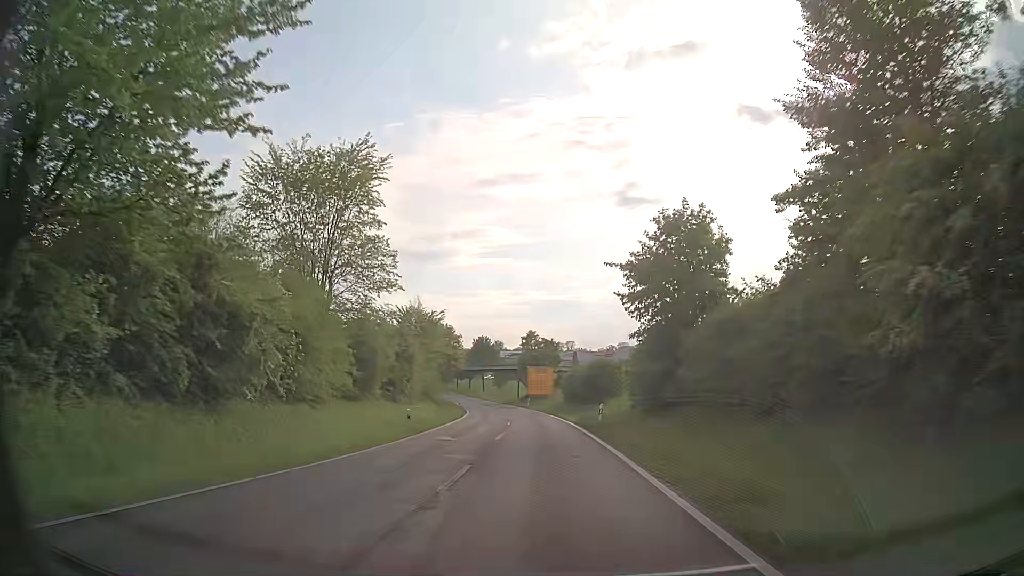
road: residential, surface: asphalt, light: Day
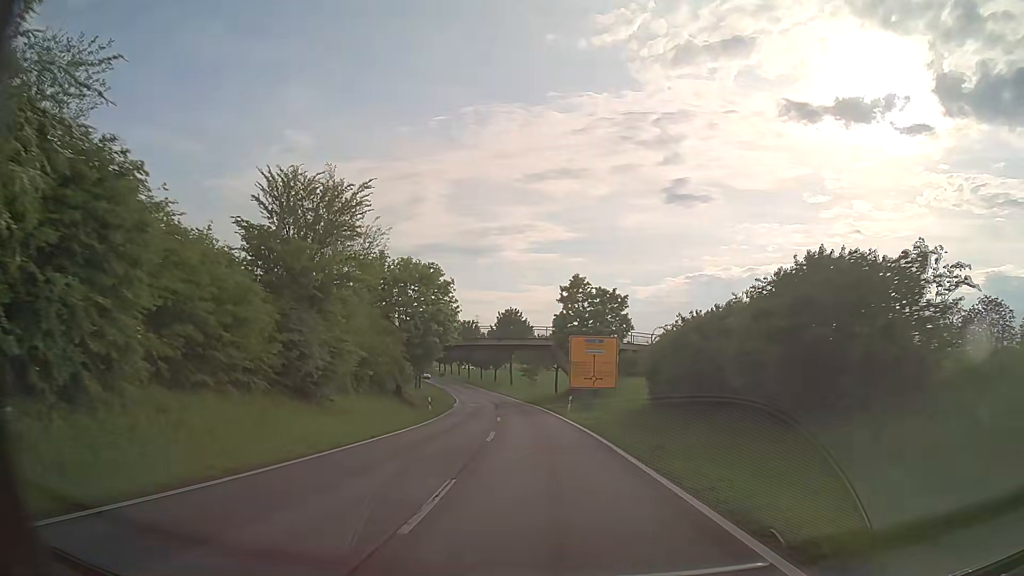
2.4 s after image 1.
(-1.2, +39.3) m; -4°
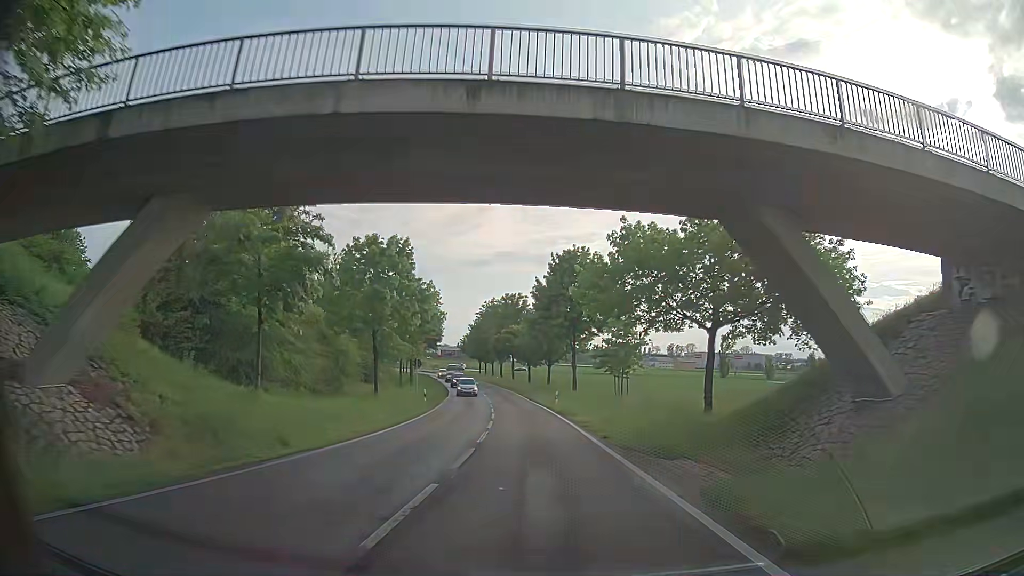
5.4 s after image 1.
(-2.4, +48.6) m; -6°
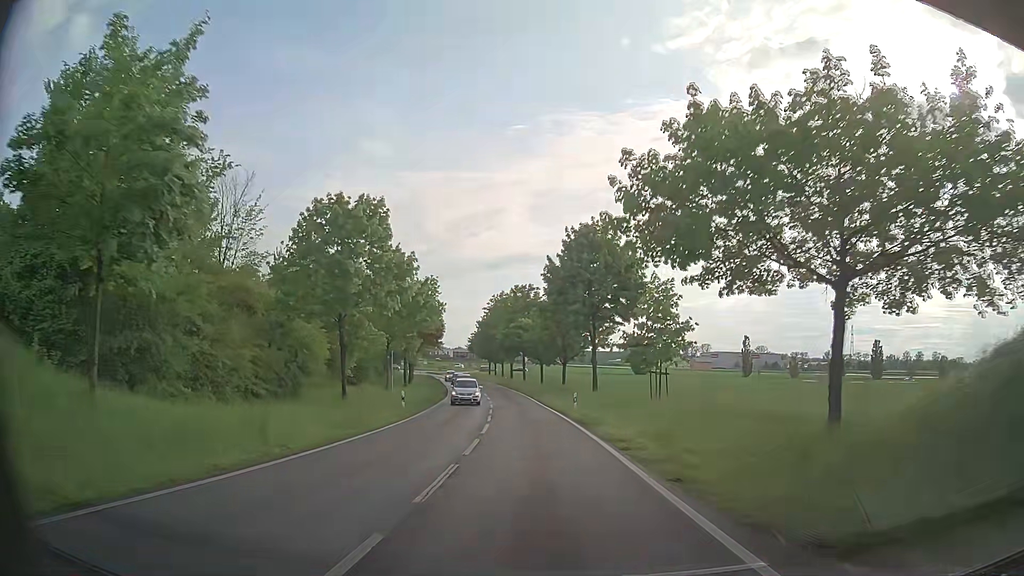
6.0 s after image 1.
(0.0, +9.4) m; 0°
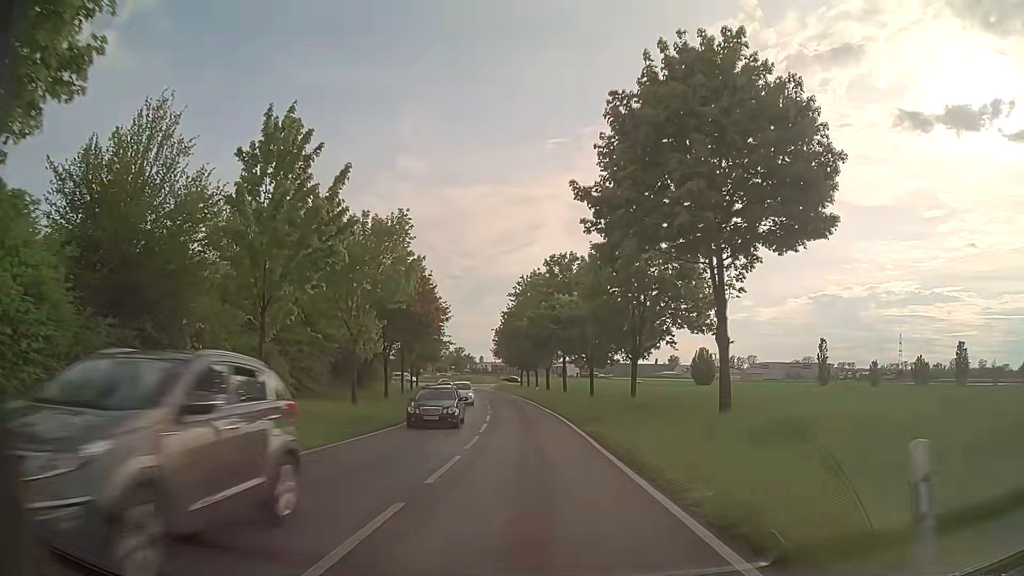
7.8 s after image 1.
(-1.3, +27.1) m; -5°
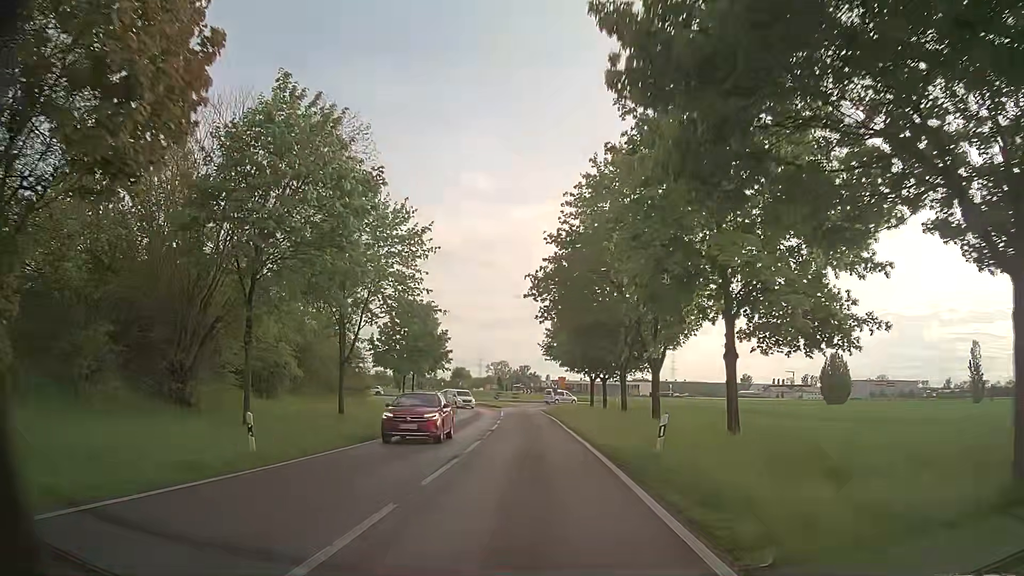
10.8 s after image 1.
(-2.0, +40.8) m; -6°
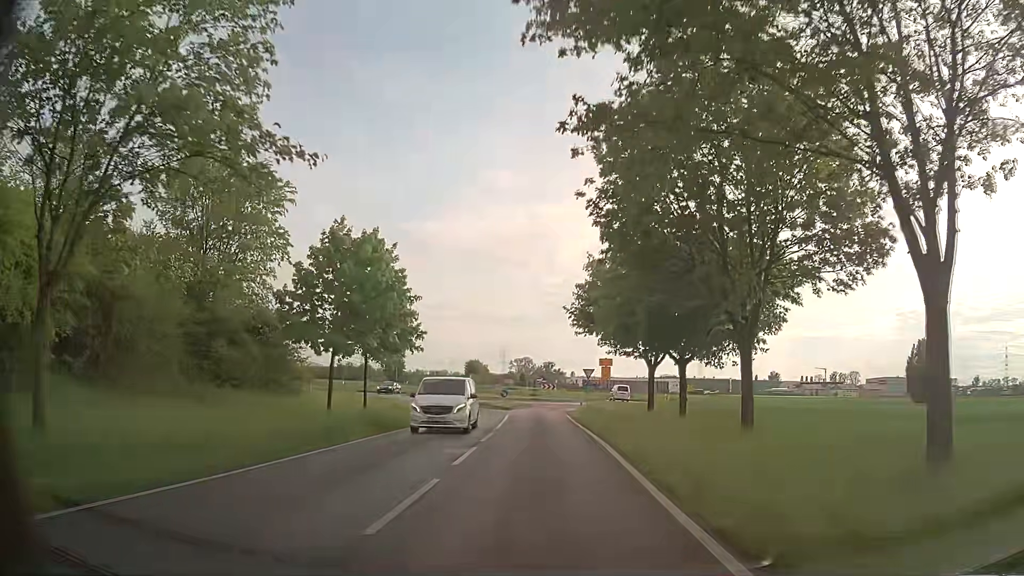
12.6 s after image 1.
(-0.4, +21.7) m; -2°
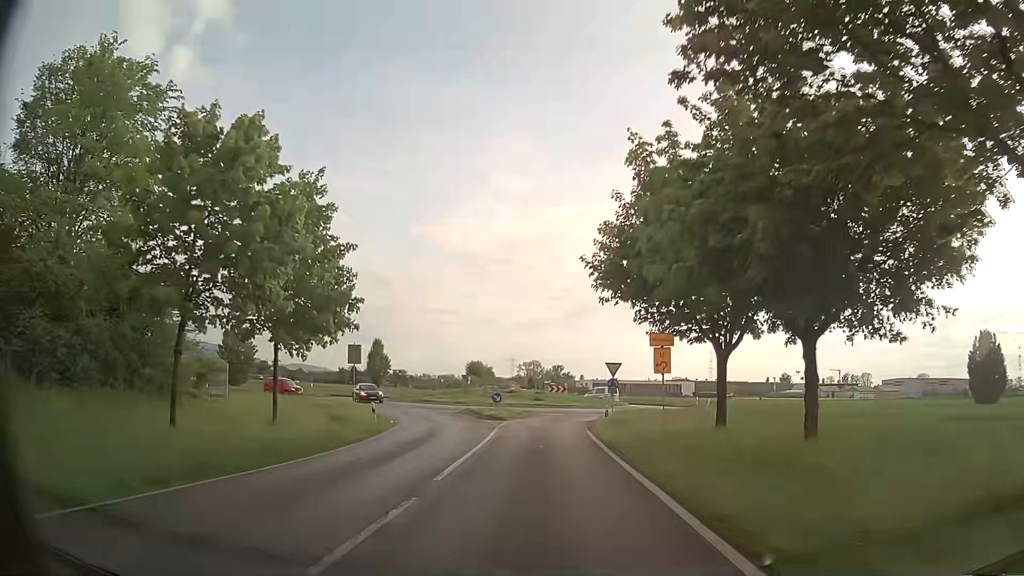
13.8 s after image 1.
(0.0, +13.4) m; -1°
(0, +10) (0, +20) (0, +30) (+1, +40) (+5, +49) (+13, +54) (+23, +56) (+33, +56) (+43, +56) (+53, +55) m
